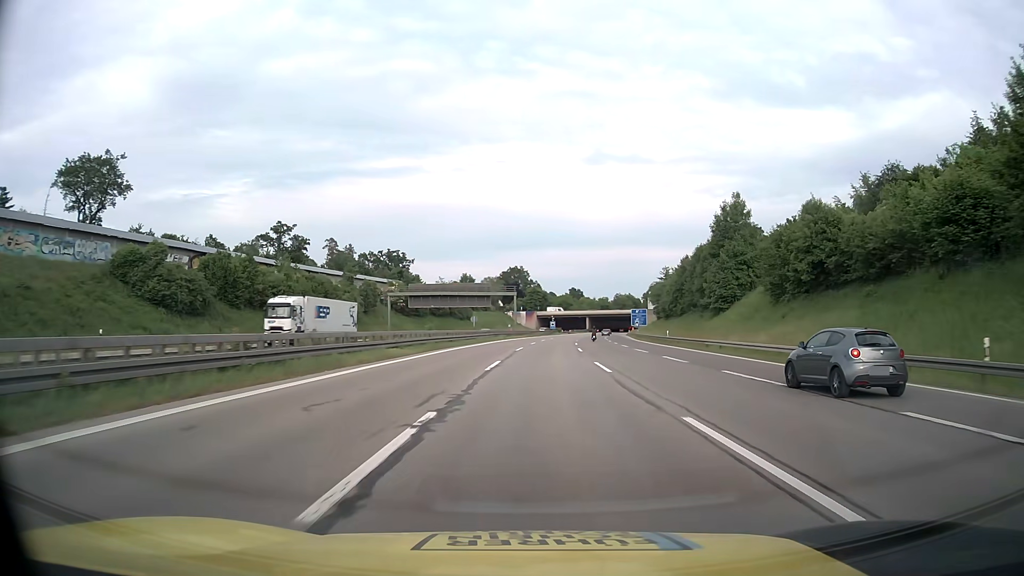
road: motorway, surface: asphalt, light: Day
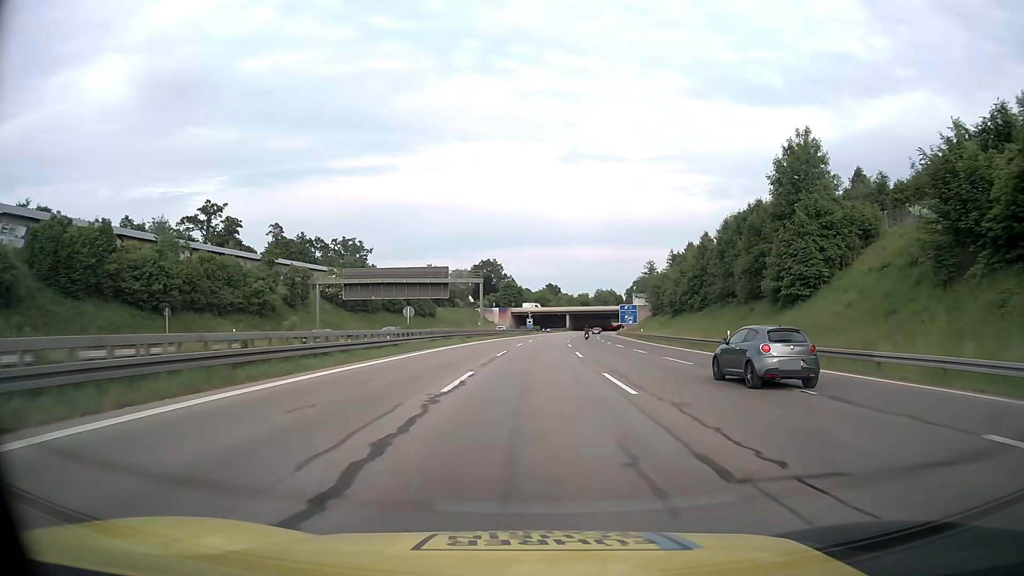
(+0.5, +26.8) m; +2°
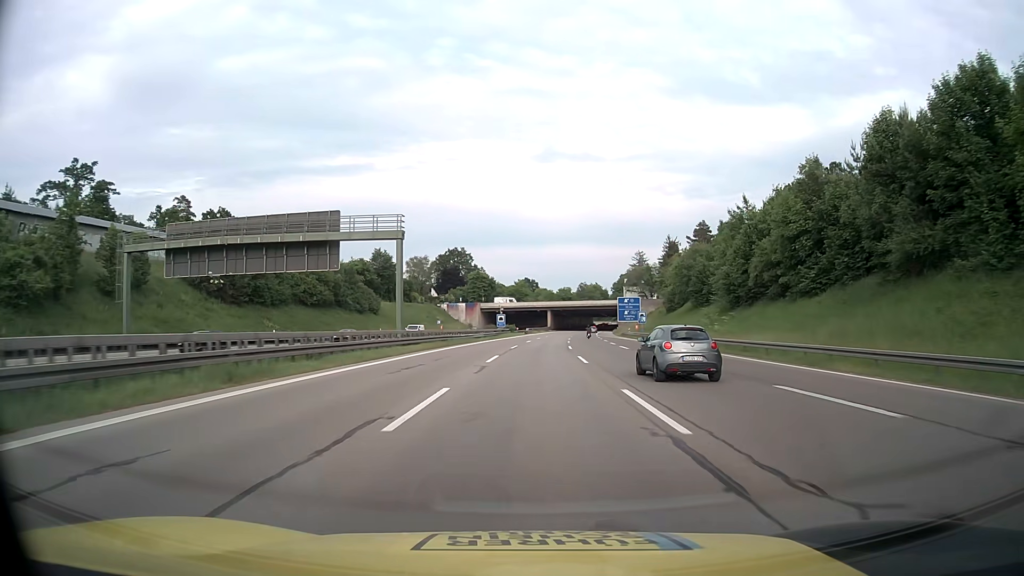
(+0.7, +40.2) m; +2°
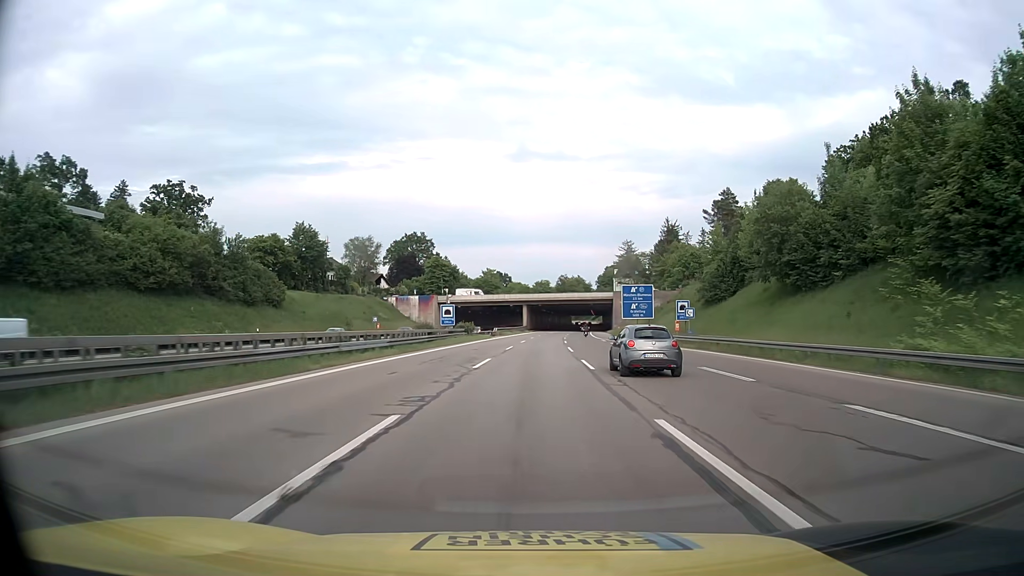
(+0.7, +40.3) m; +2°
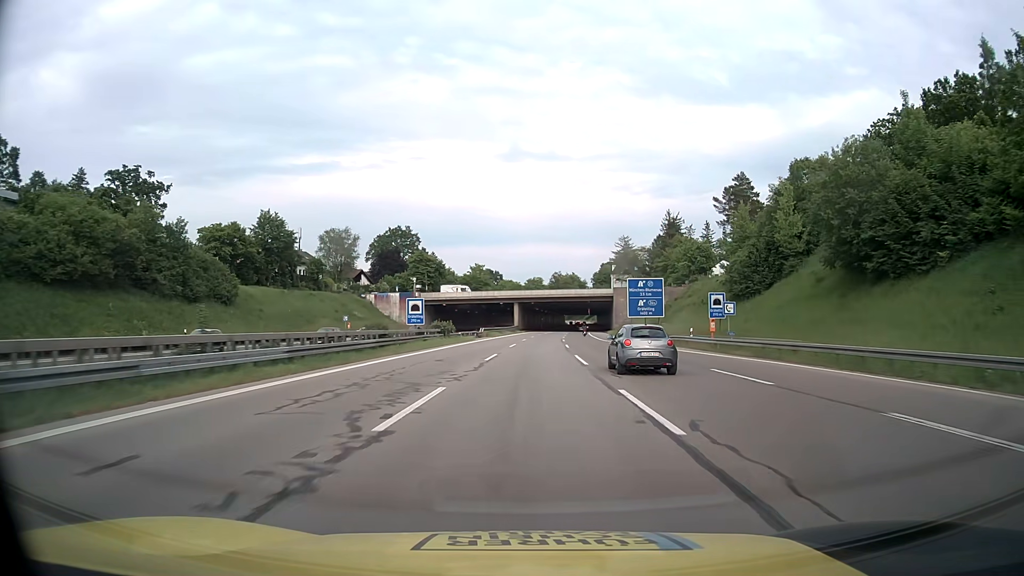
(+0.1, +13.4) m; +1°
(0, +10) (0, +20) (0, +30) (+1, +40) (+1, +50) (+1, +60) (+2, +70) (+2, +80) (+3, +90) (+4, +100) m
